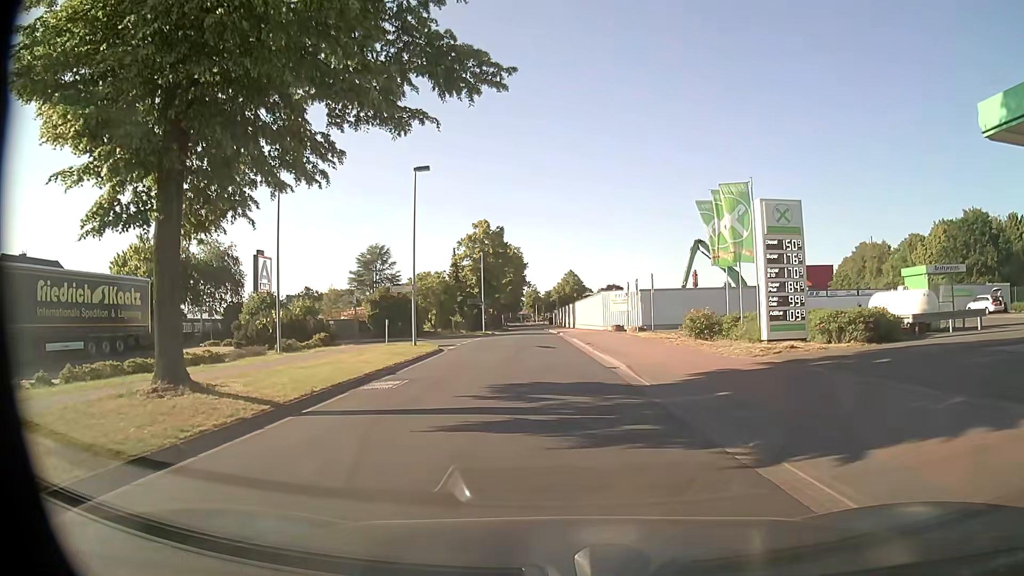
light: Day
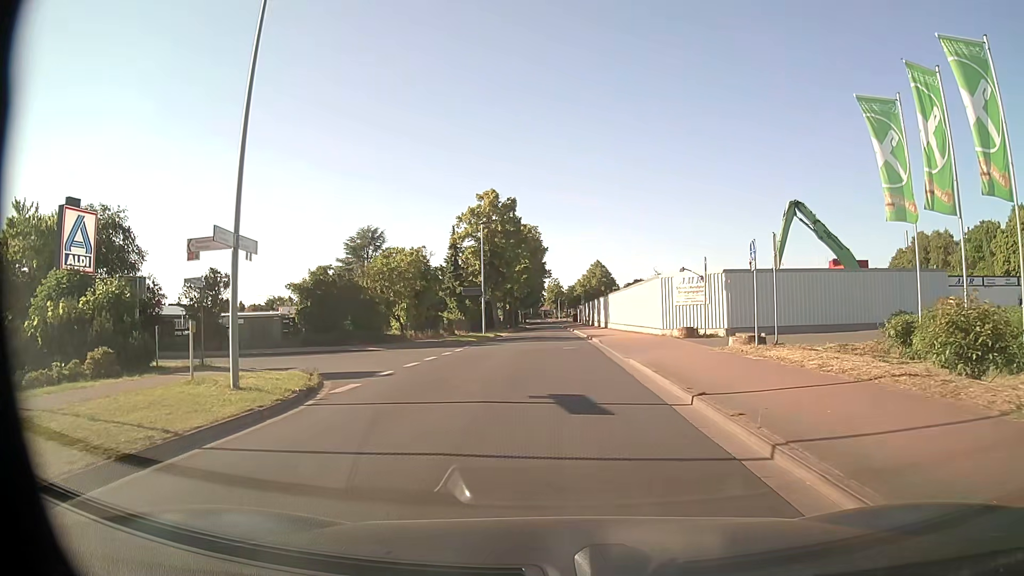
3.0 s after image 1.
(-0.2, +18.8) m; -2°
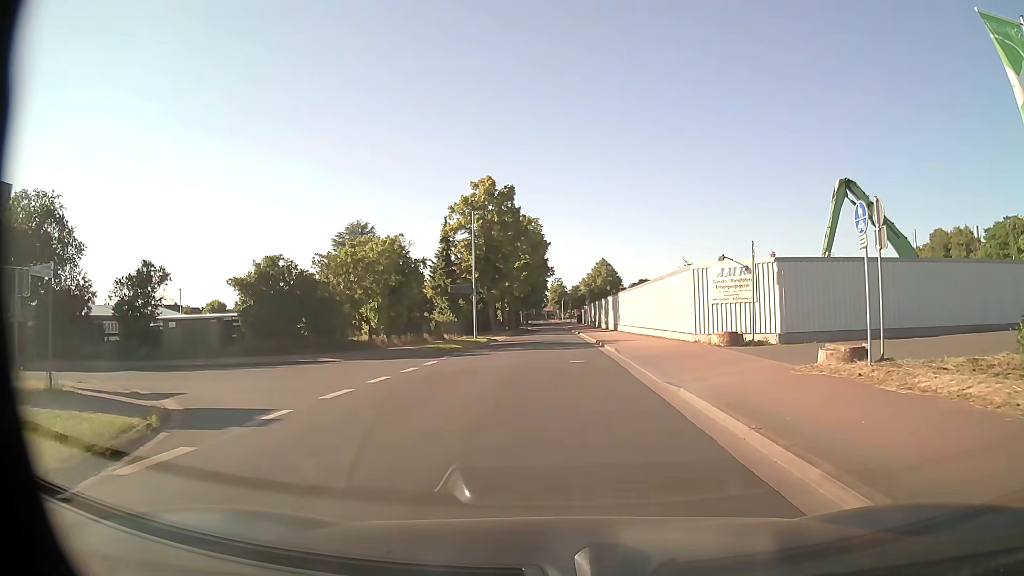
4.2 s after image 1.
(0.0, +6.8) m; 0°
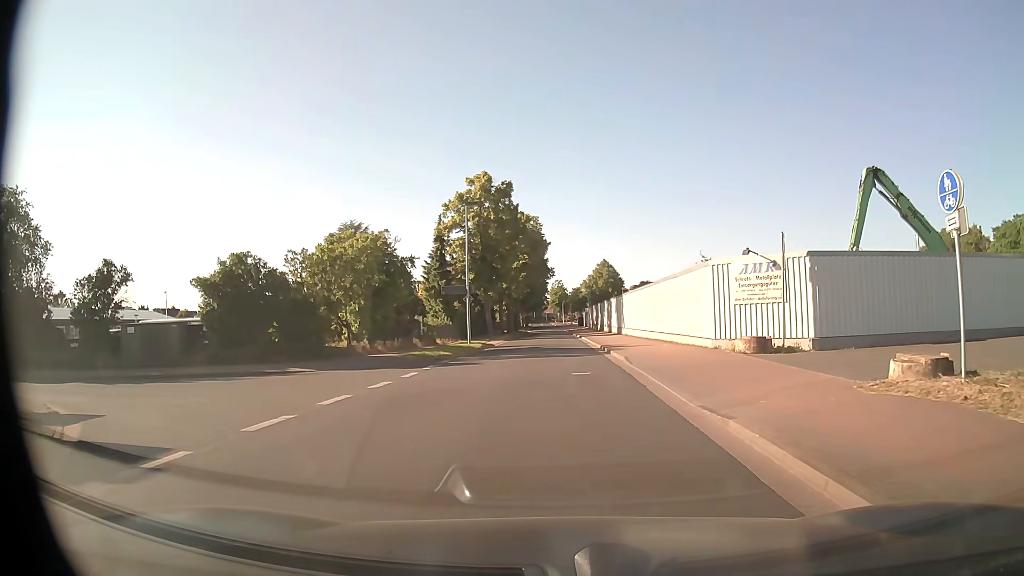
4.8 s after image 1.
(0.0, +3.1) m; 0°
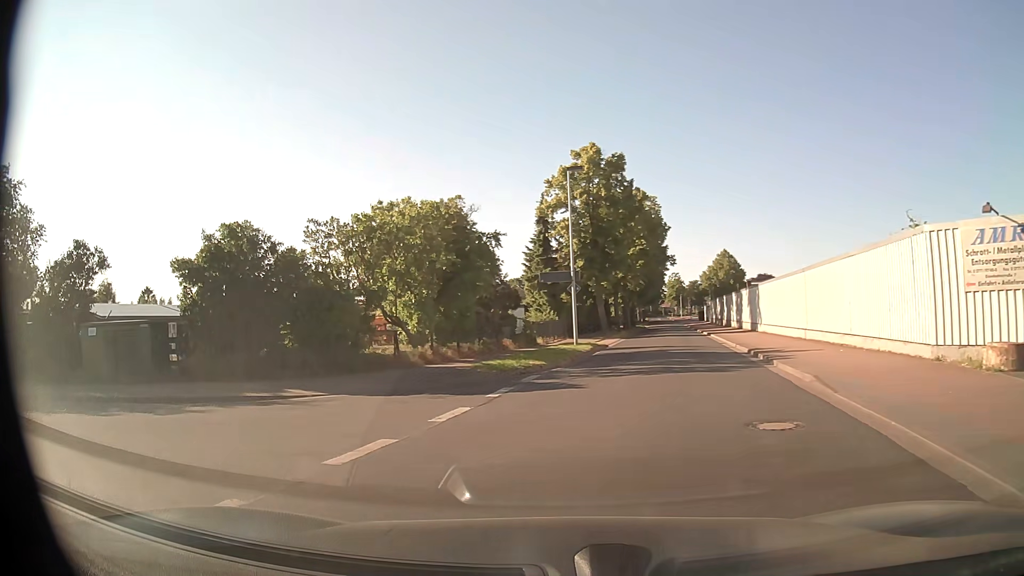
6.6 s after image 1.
(-0.3, +8.0) m; -10°
